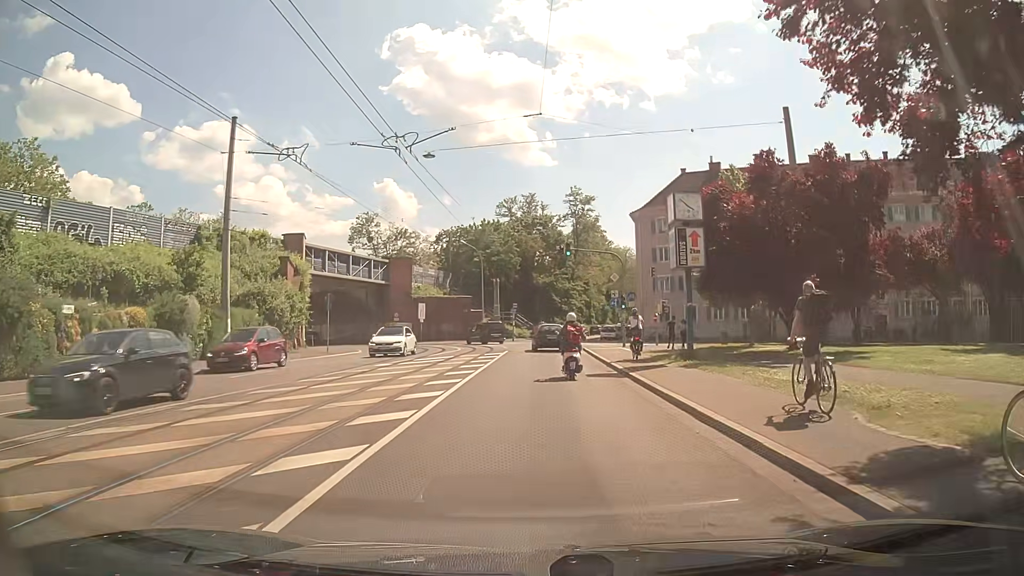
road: primary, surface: asphalt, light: Day
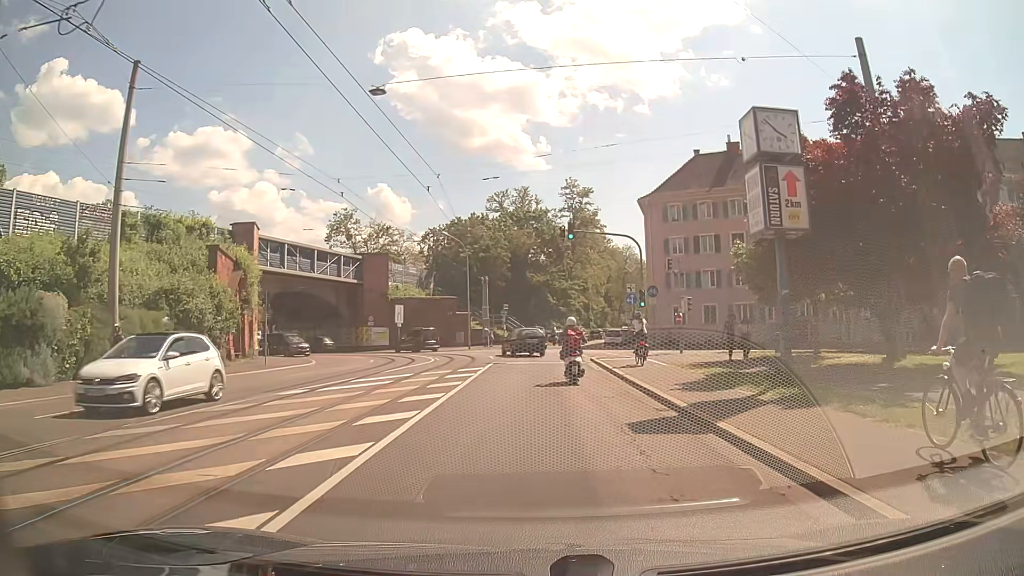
(+0.1, +9.0) m; 0°
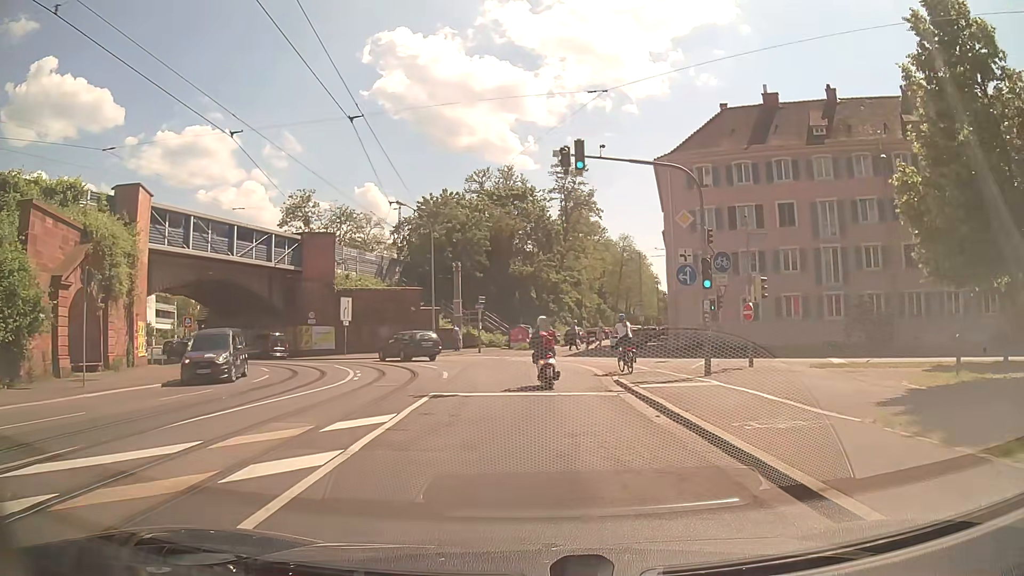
(+0.3, +13.6) m; +1°
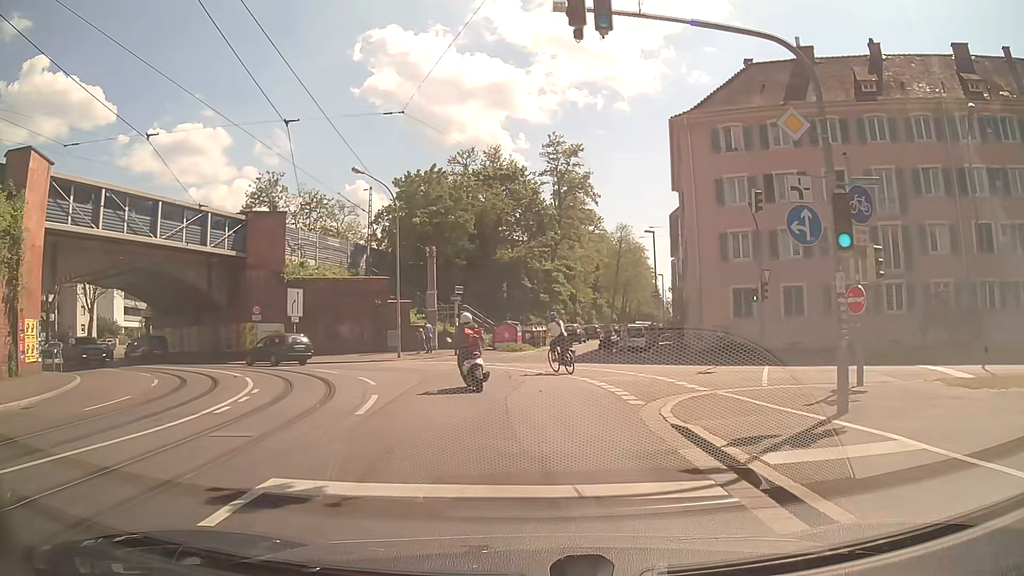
(+0.1, +8.5) m; +1°
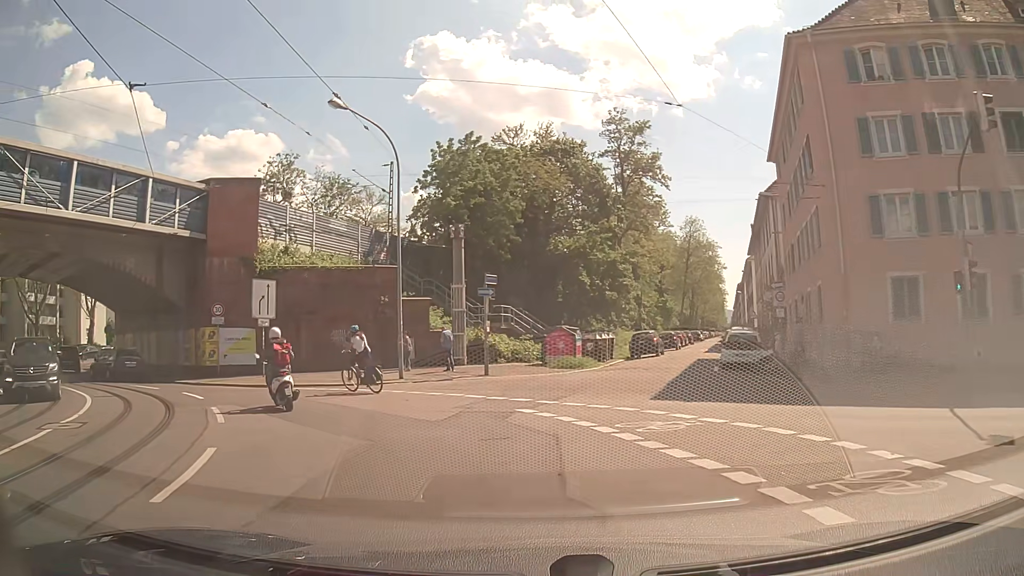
(-0.2, +11.7) m; -4°
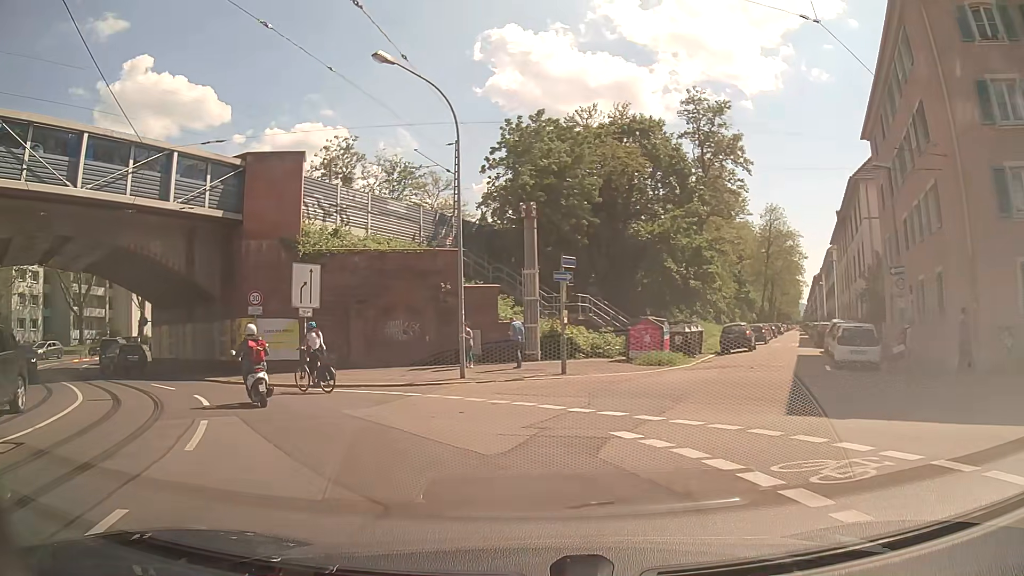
(-0.2, +3.7) m; -7°
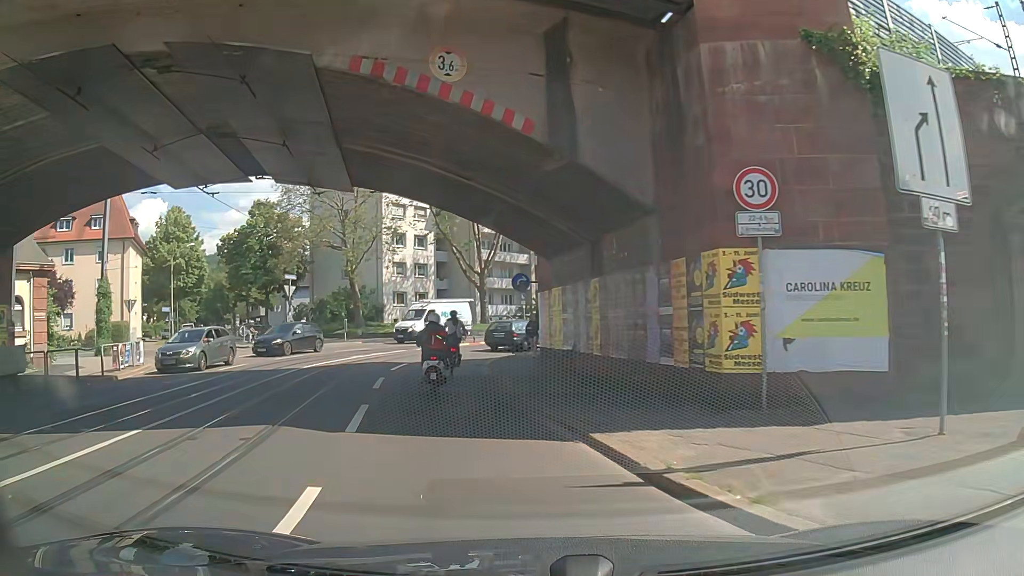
(-6.5, +16.9) m; -39°
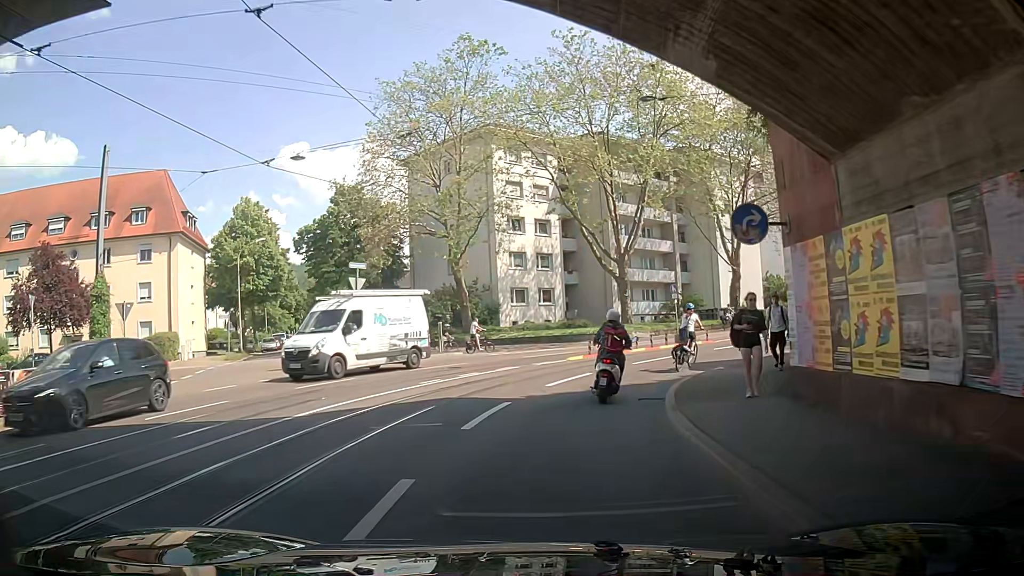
(-1.5, +11.8) m; -11°
(0, +10) (+3, +19) (+9, +27) (+17, +33) (+26, +37) (+36, +41) (+45, +44) (+55, +47) (+64, +50) (+74, +53) m
